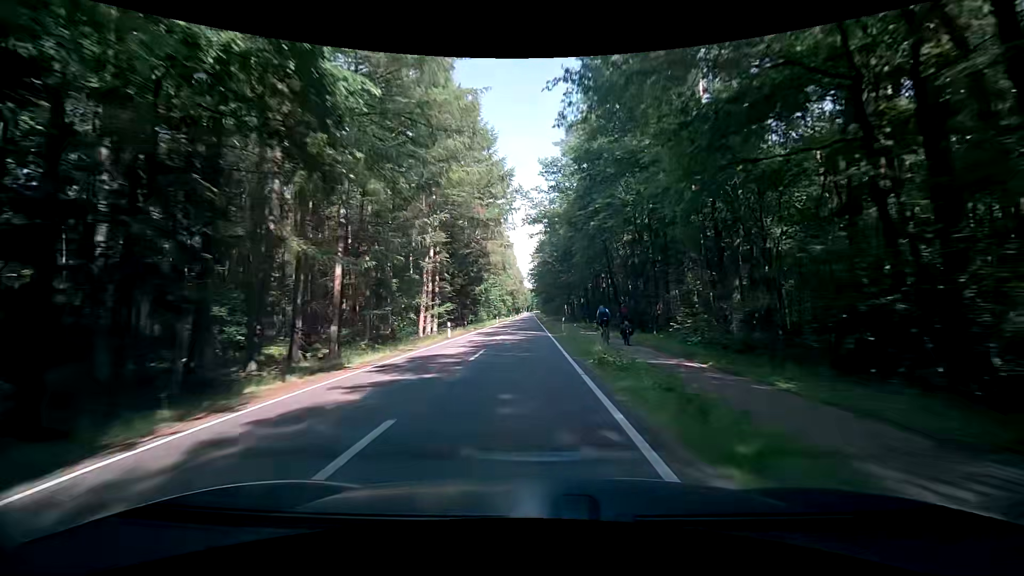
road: secondary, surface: asphalt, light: Day
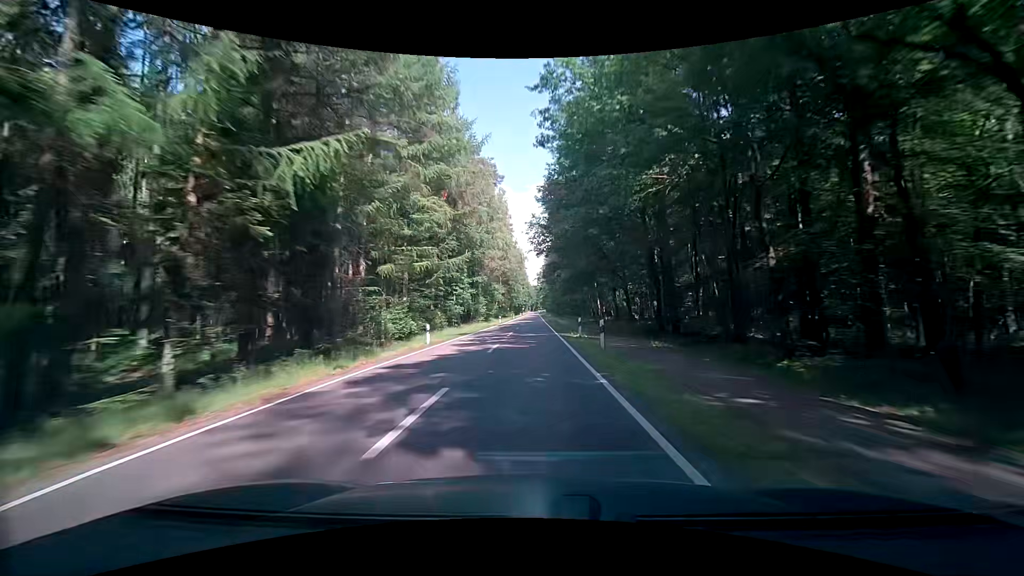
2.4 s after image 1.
(-0.5, +57.2) m; -1°
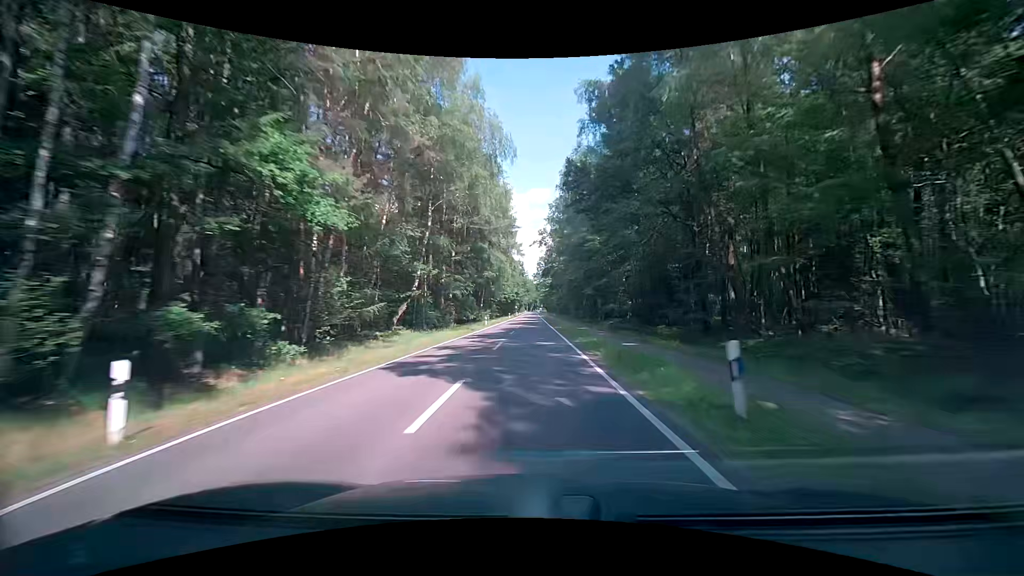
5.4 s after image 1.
(+0.4, +70.4) m; +1°
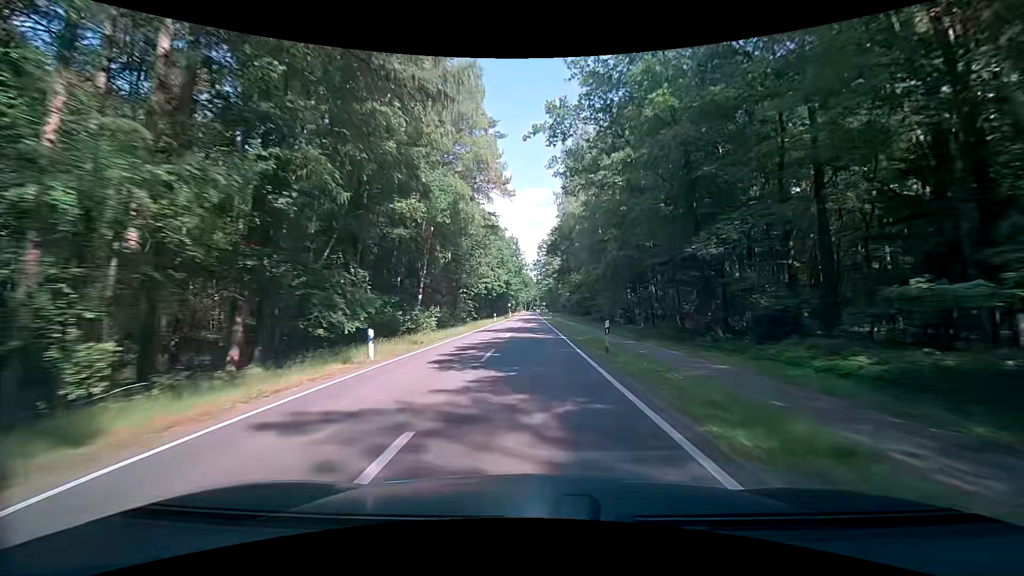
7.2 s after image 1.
(-0.3, +39.6) m; -2°
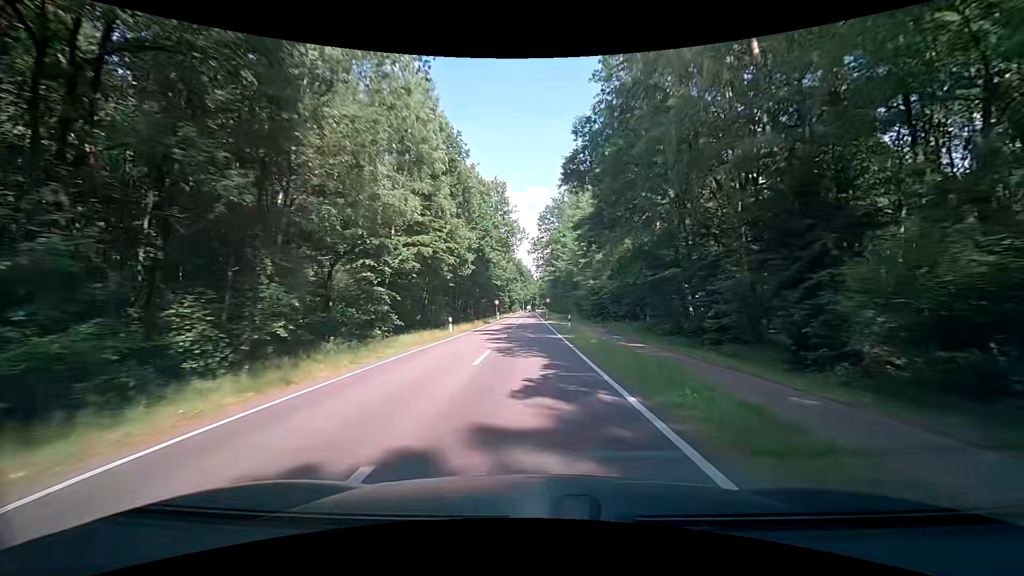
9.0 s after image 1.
(+0.7, +36.7) m; +2°
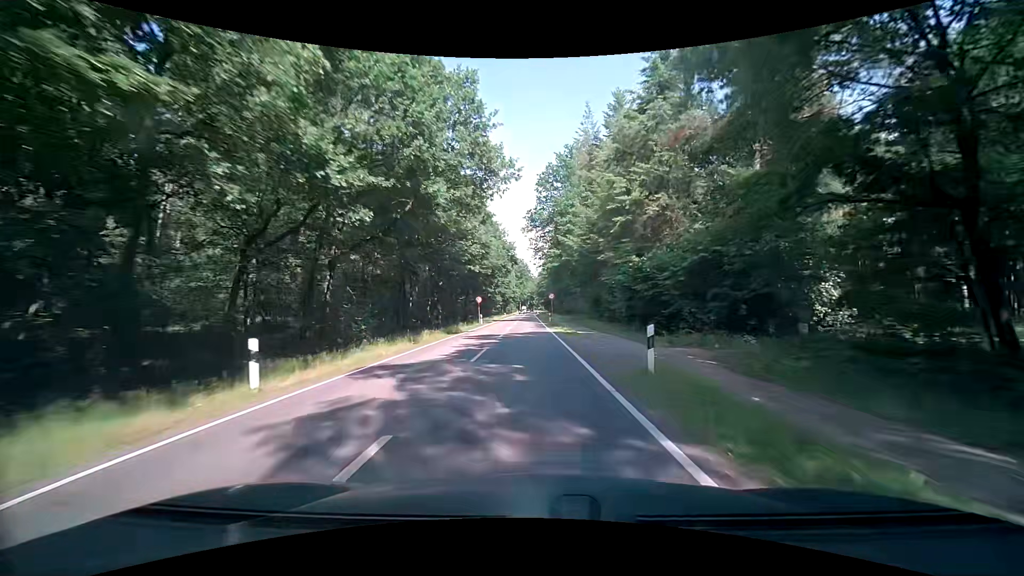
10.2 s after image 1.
(0.0, +22.7) m; -1°
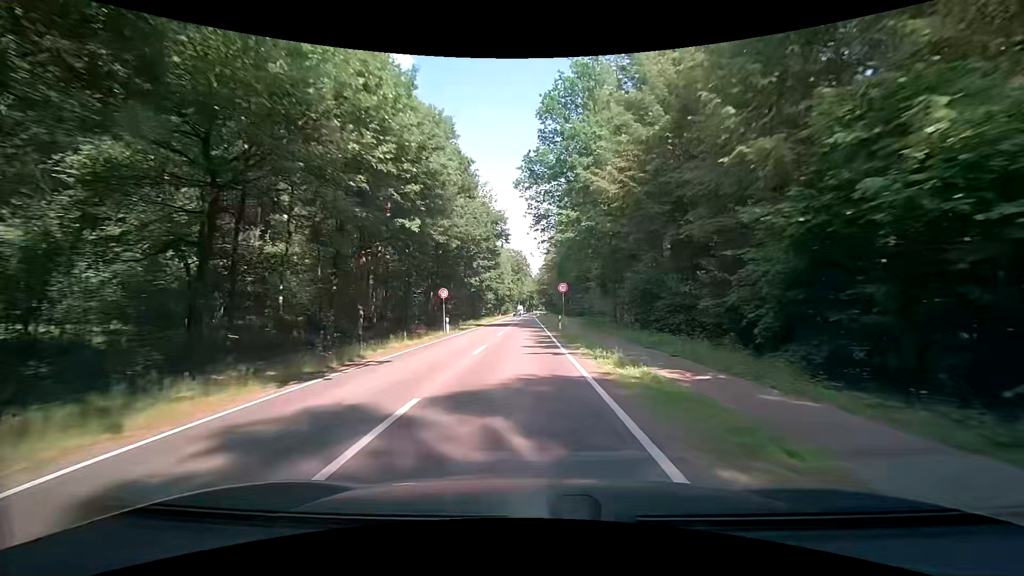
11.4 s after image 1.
(+0.3, +21.4) m; +1°
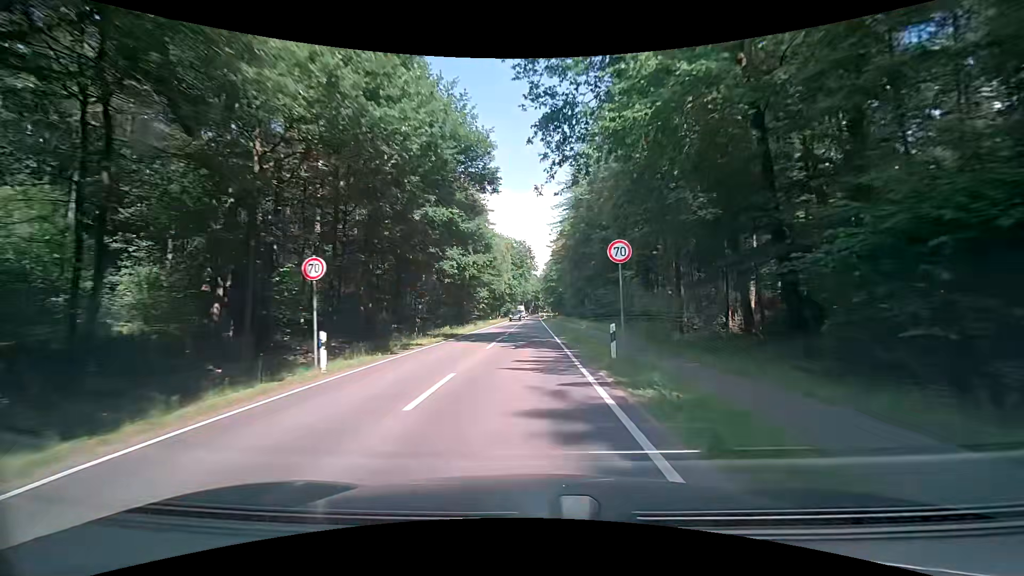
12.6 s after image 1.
(-0.1, +20.6) m; -1°
(0, +10) (0, +20) (0, +30) (0, +40) (0, +50) (0, +60) (0, +70) (0, +80) (0, +90) (0, +100) m
